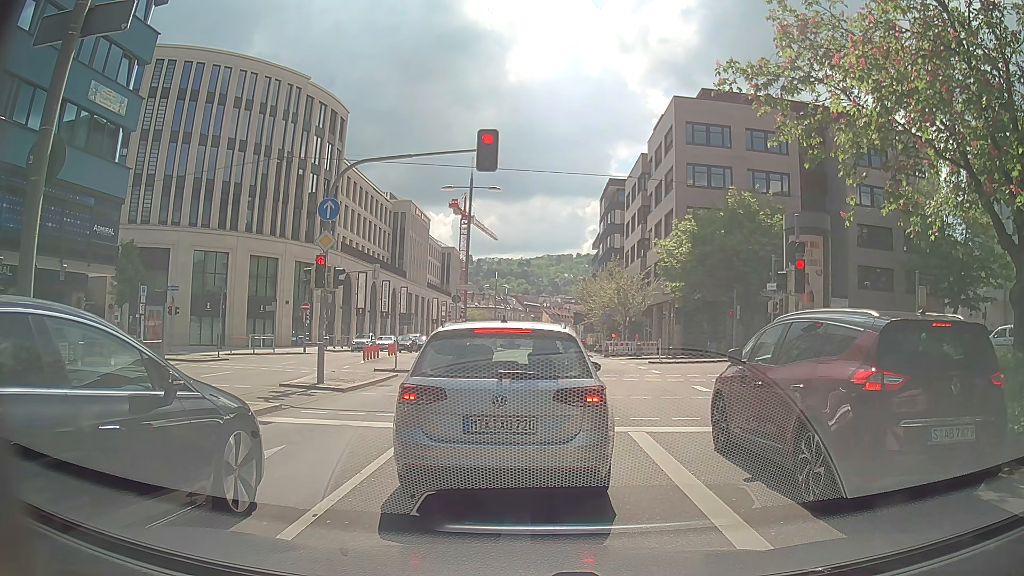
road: primary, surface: asphalt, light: Day
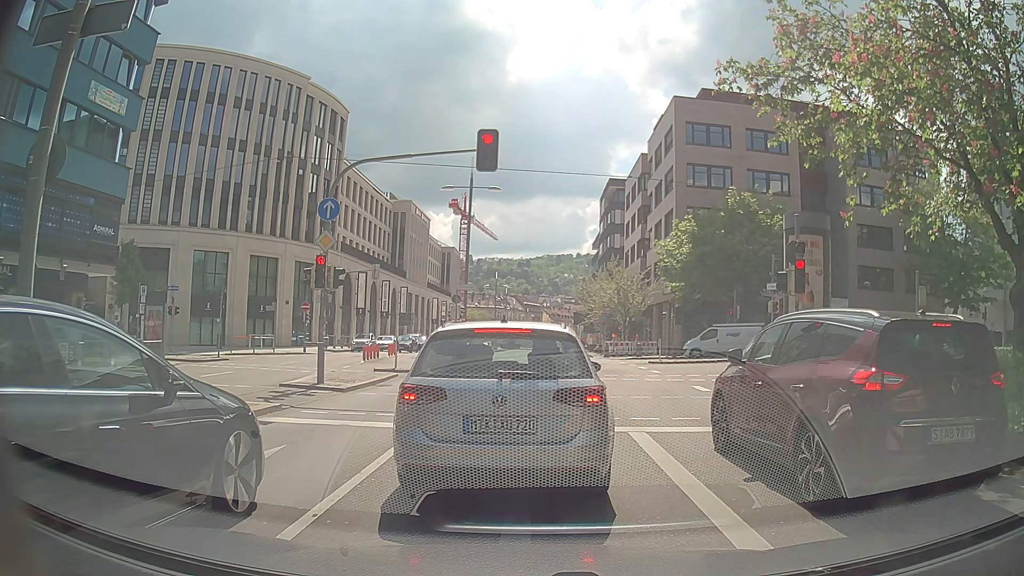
(0.0, 0.0) m; 0°
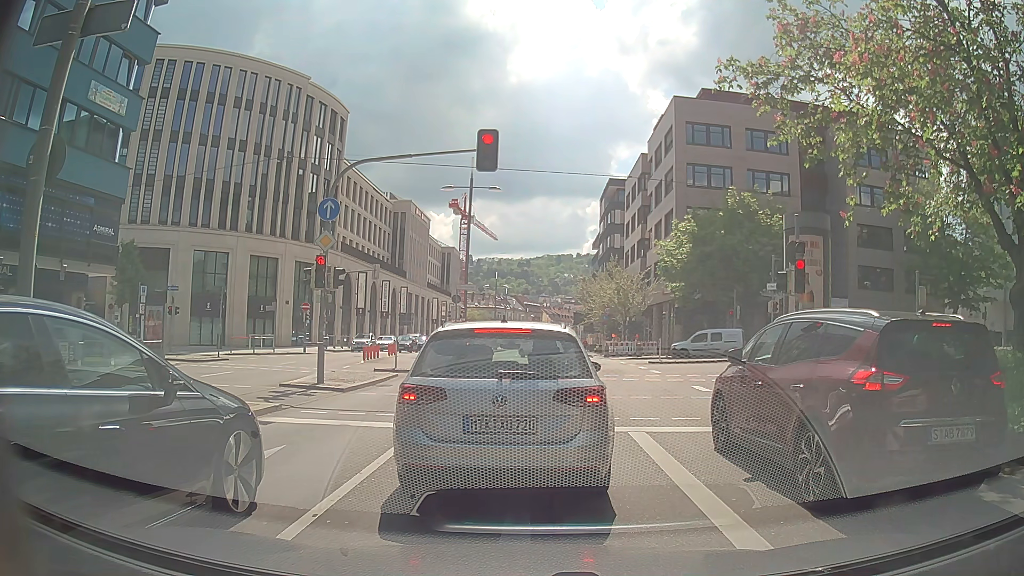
(0.0, 0.0) m; 0°
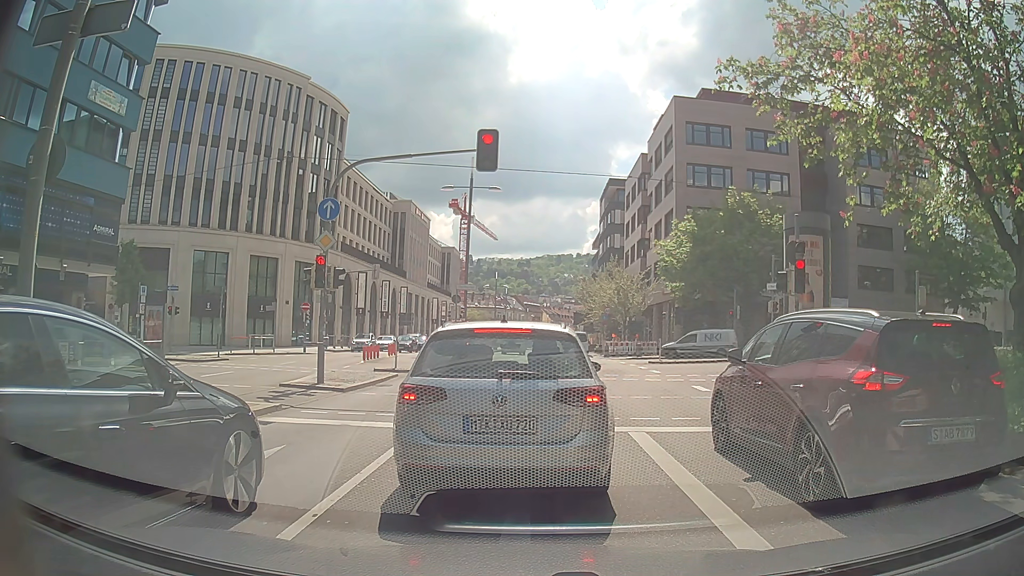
(0.0, 0.0) m; 0°
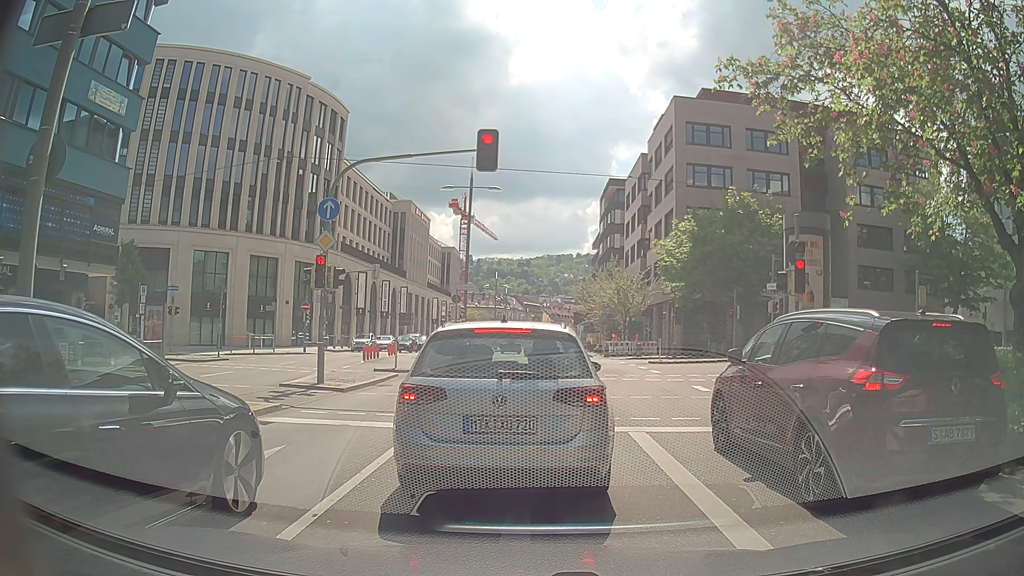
(0.0, 0.0) m; 0°
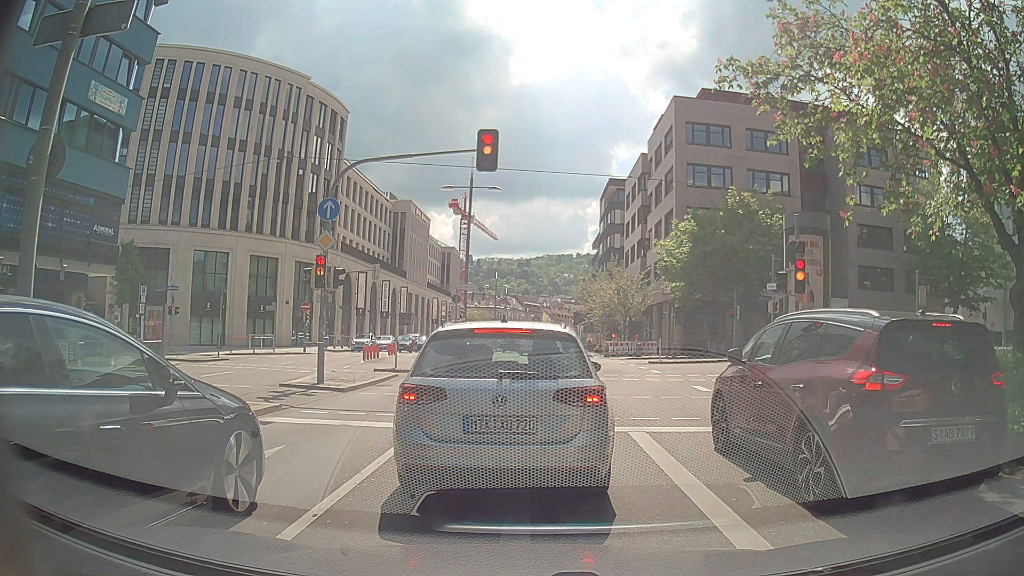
(0.0, 0.0) m; 0°
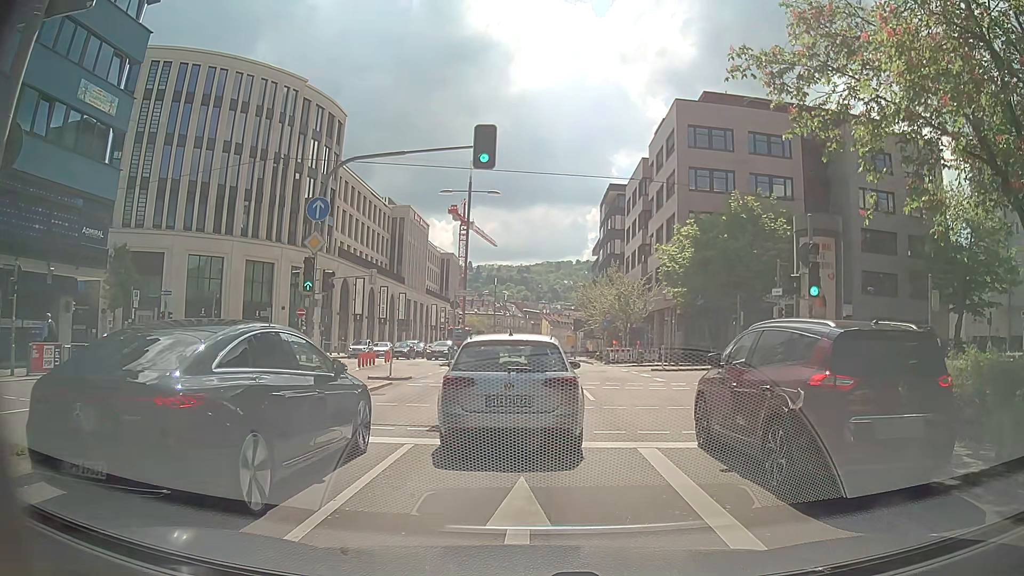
(0.0, +1.1) m; 0°
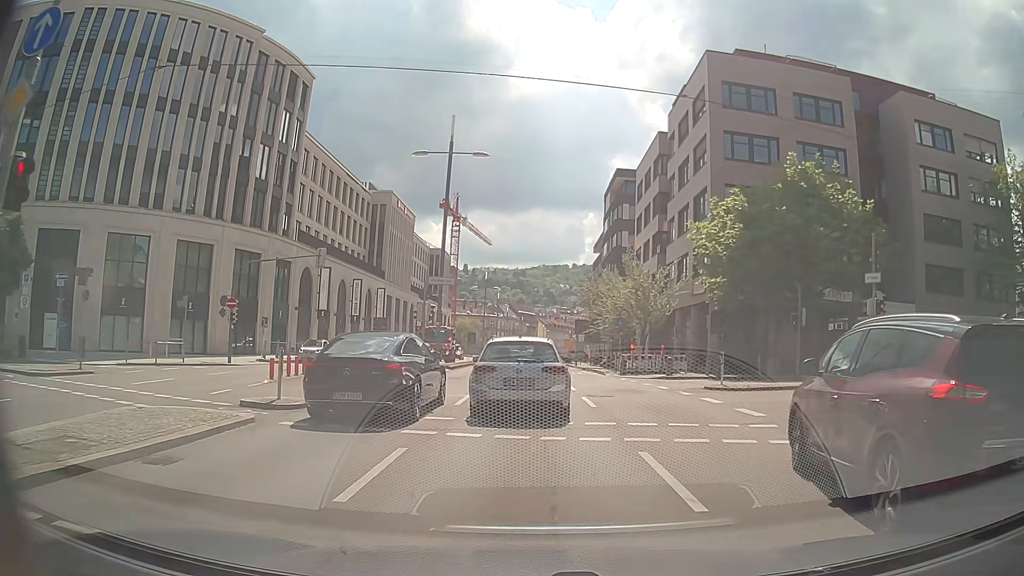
(-0.1, +11.4) m; -1°
(0, +10) (0, +20) (0, +30) (+1, +40) (+1, +50) (+1, +60) (+1, +70) (+1, +80) (+1, +90) (+2, +100) m
